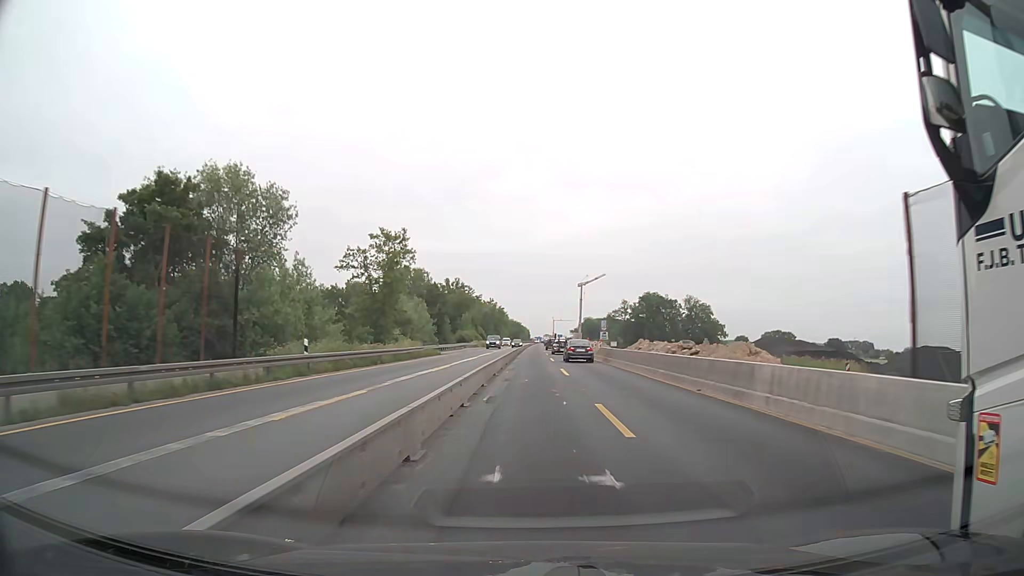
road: motorway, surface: concrete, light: Day
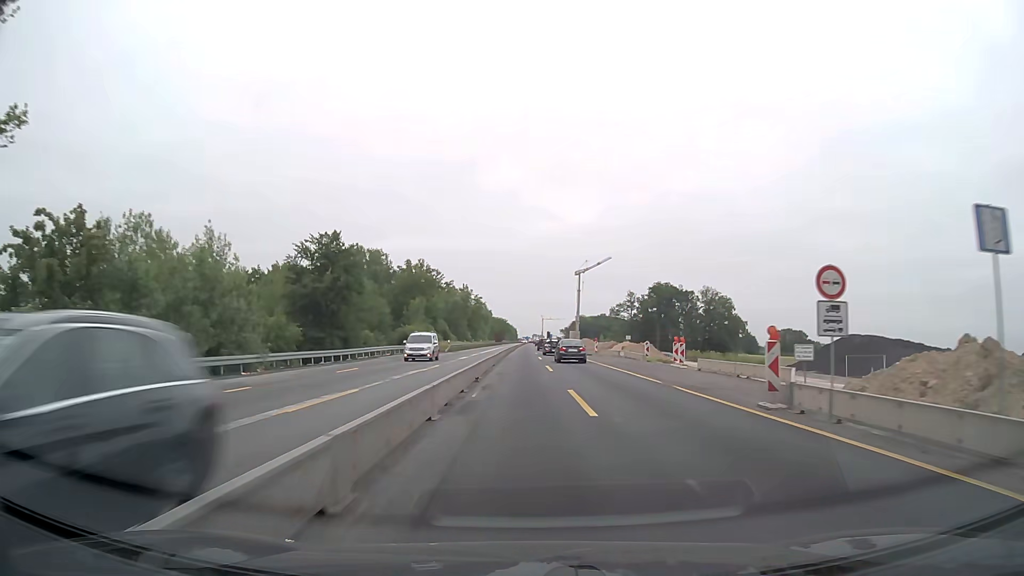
(+0.2, +50.6) m; +1°
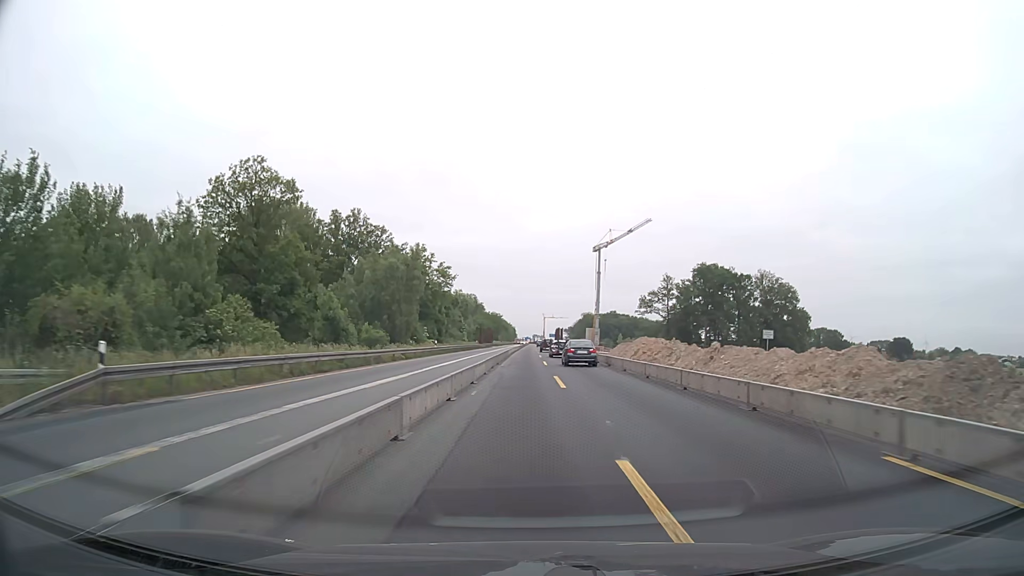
(+0.3, +63.5) m; 0°
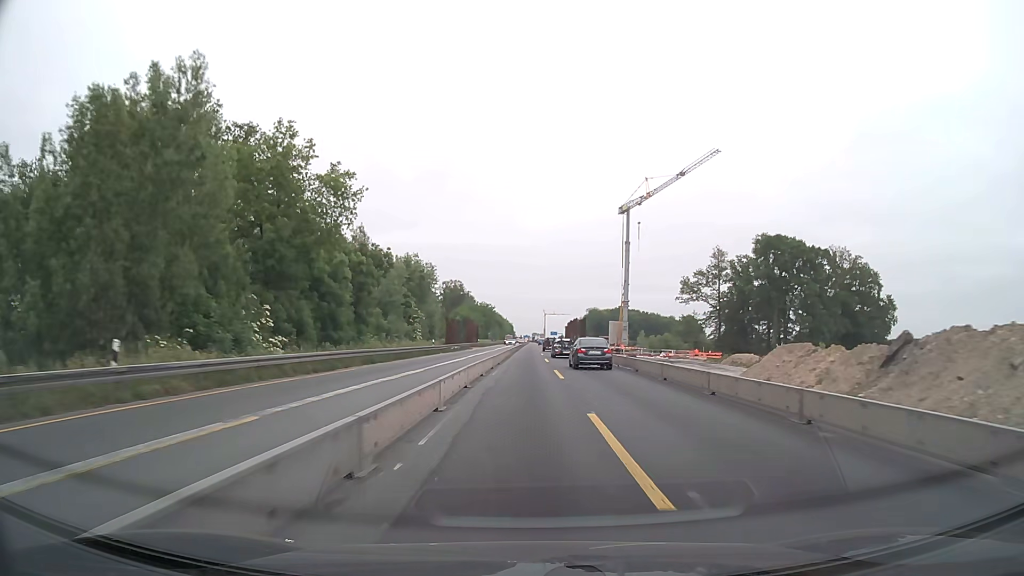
(+0.1, +50.8) m; 0°
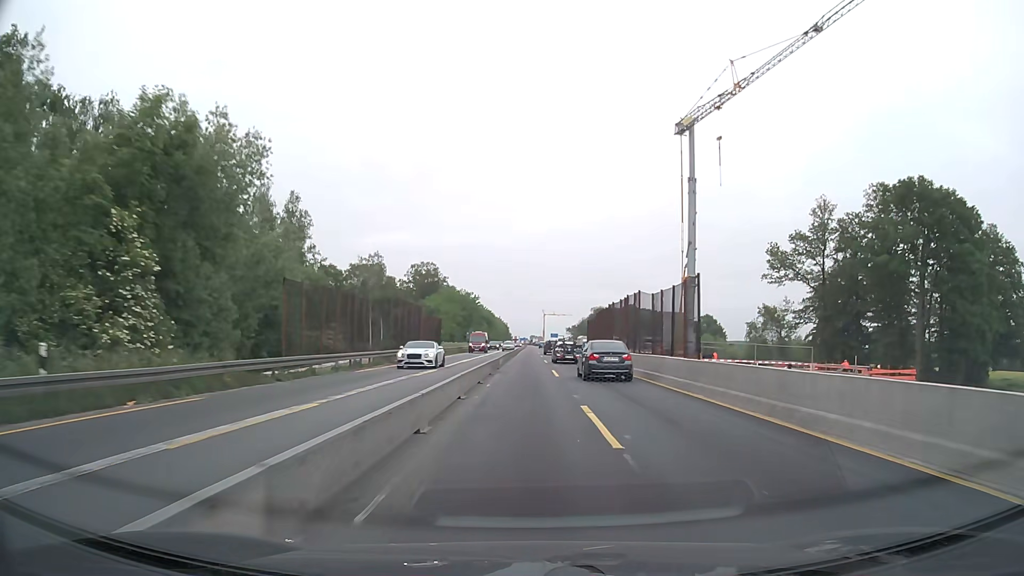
(+0.2, +50.8) m; 0°
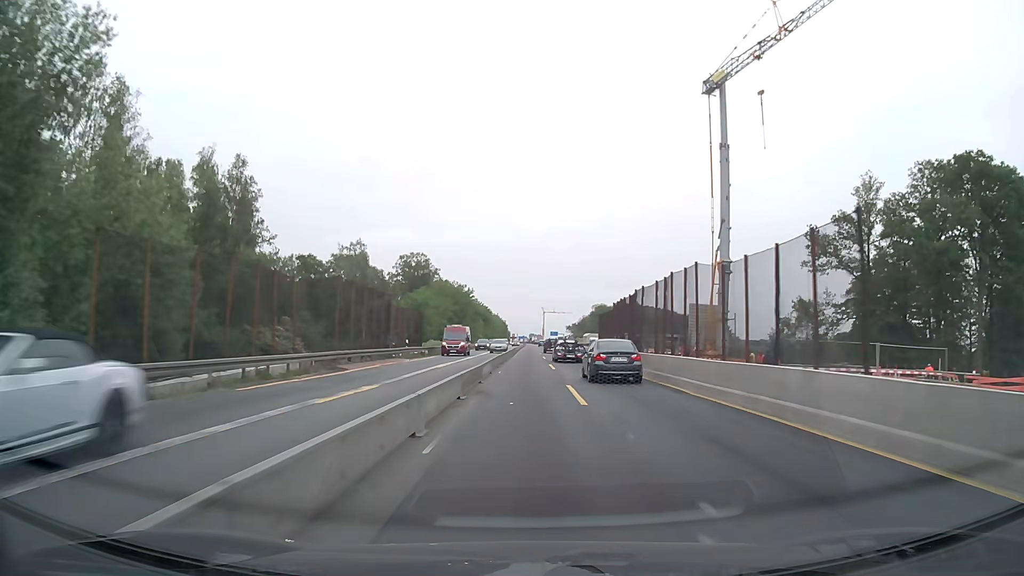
(0.0, +12.7) m; 0°
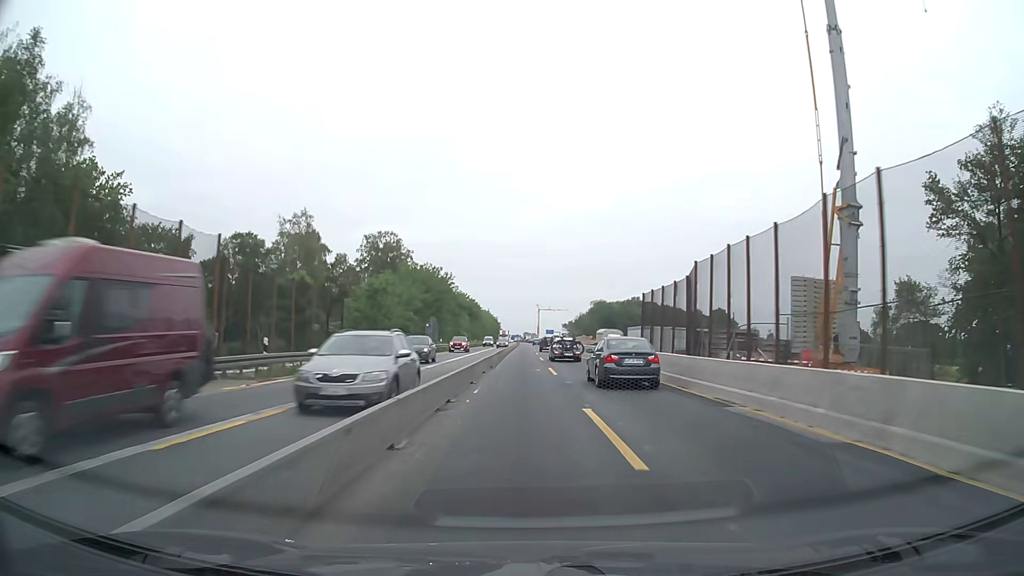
(+0.1, +25.4) m; +1°
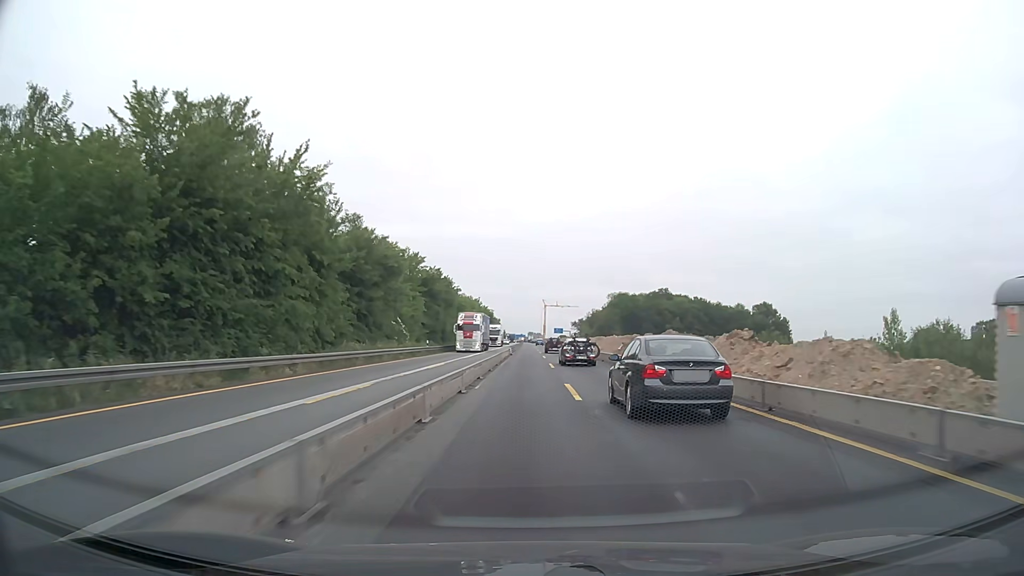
(0.0, +63.6) m; 0°
(0, +10) (0, +20) (0, +30) (0, +40) (0, +50) (0, +60) (0, +70) (0, +80) (0, +90) (+1, +100) m
